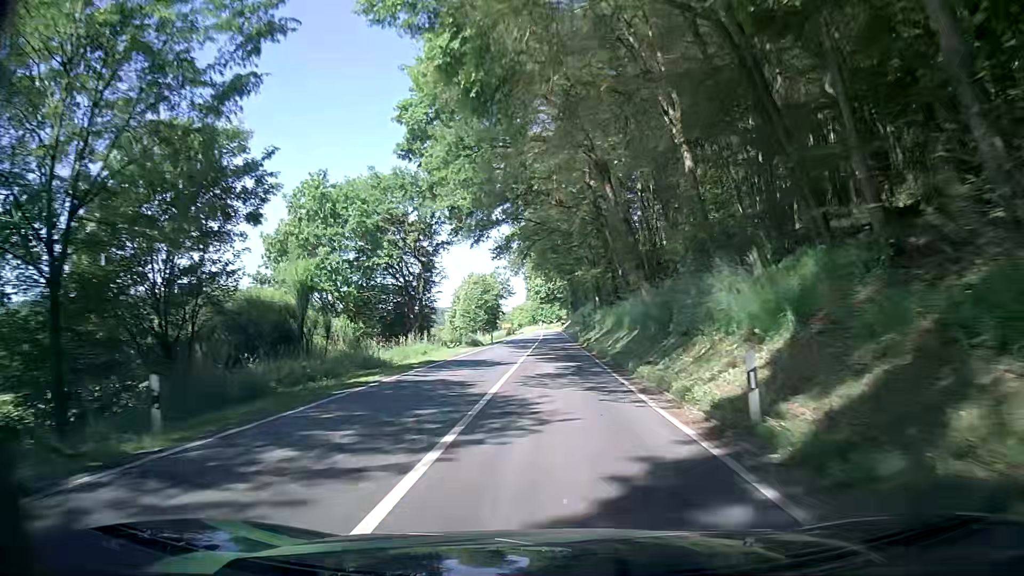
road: secondary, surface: asphalt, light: Day
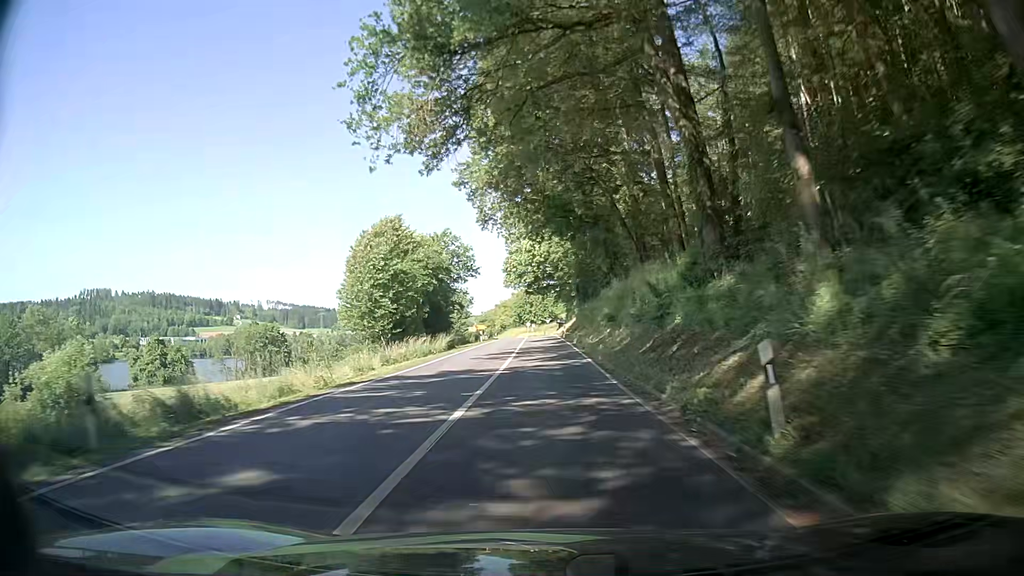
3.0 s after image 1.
(-0.5, +51.0) m; -1°
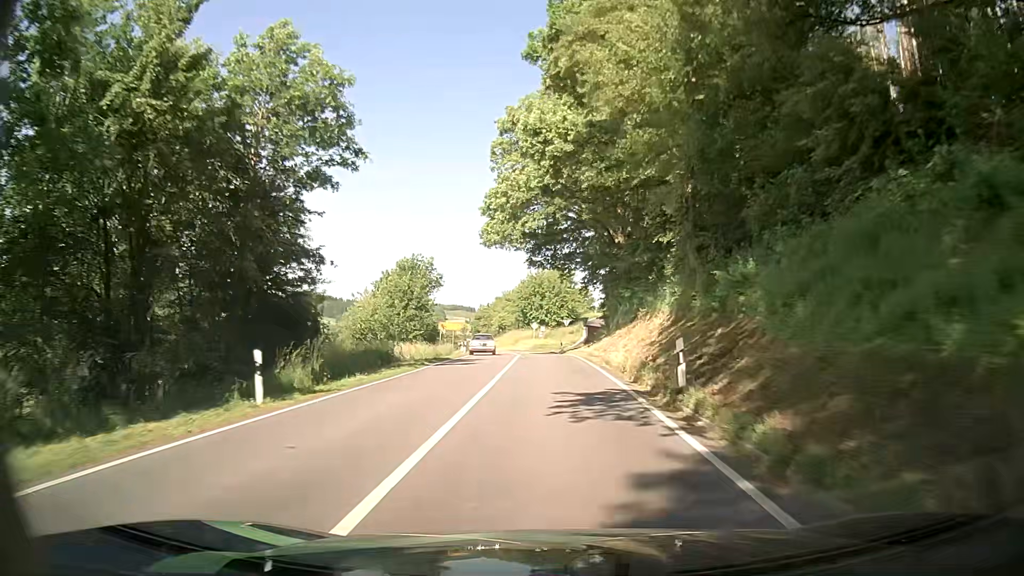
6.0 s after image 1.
(-0.5, +49.7) m; -1°
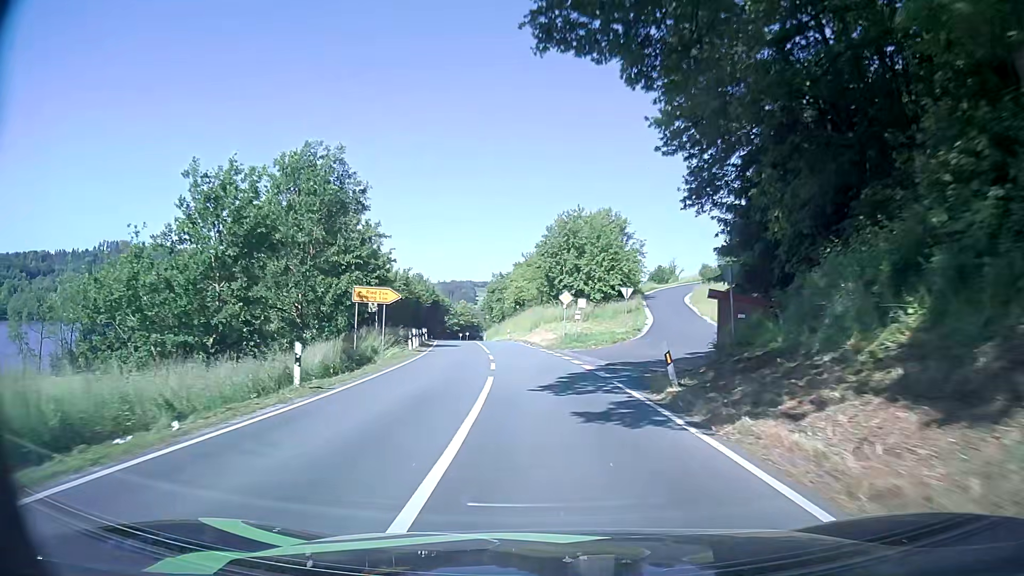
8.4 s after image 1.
(-0.5, +38.2) m; -2°
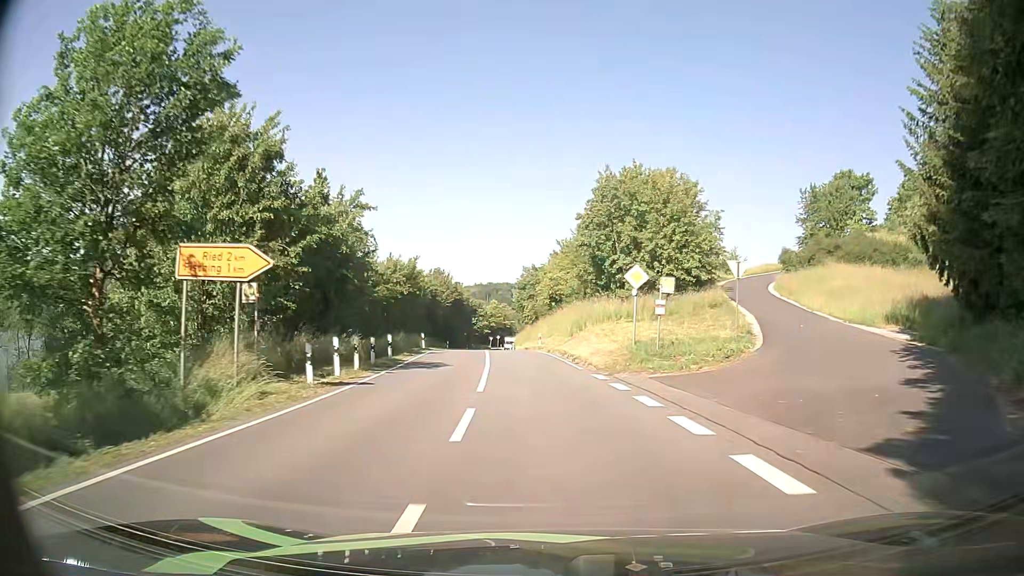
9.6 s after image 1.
(-0.5, +18.2) m; -3°
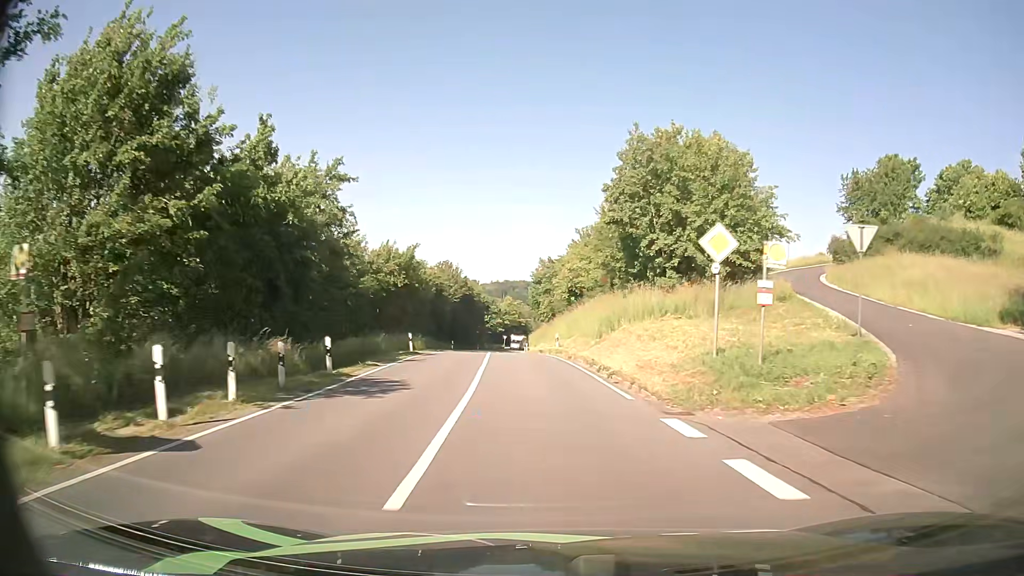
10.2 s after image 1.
(-0.1, +9.1) m; -1°
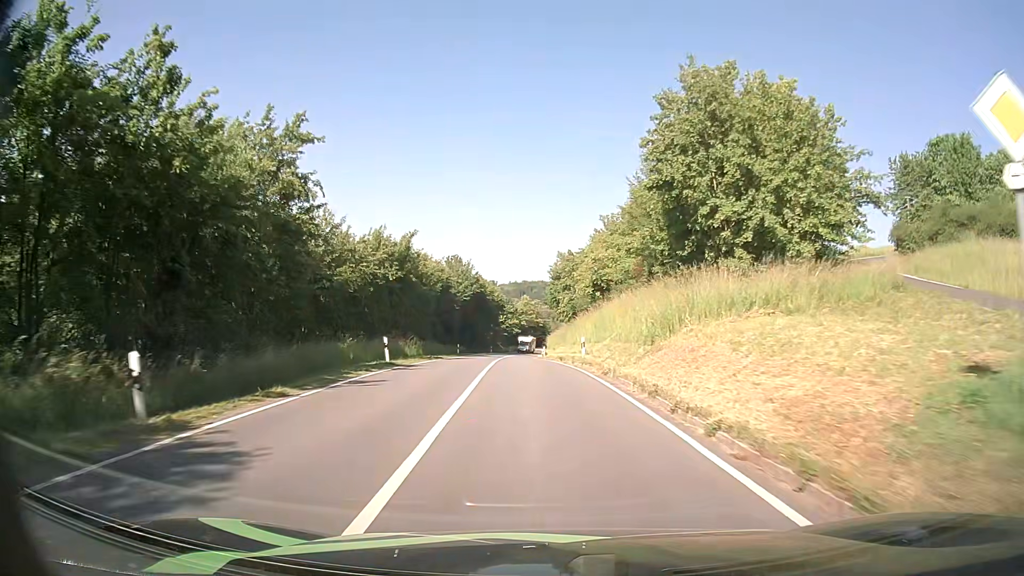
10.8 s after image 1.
(-0.1, +9.1) m; -1°
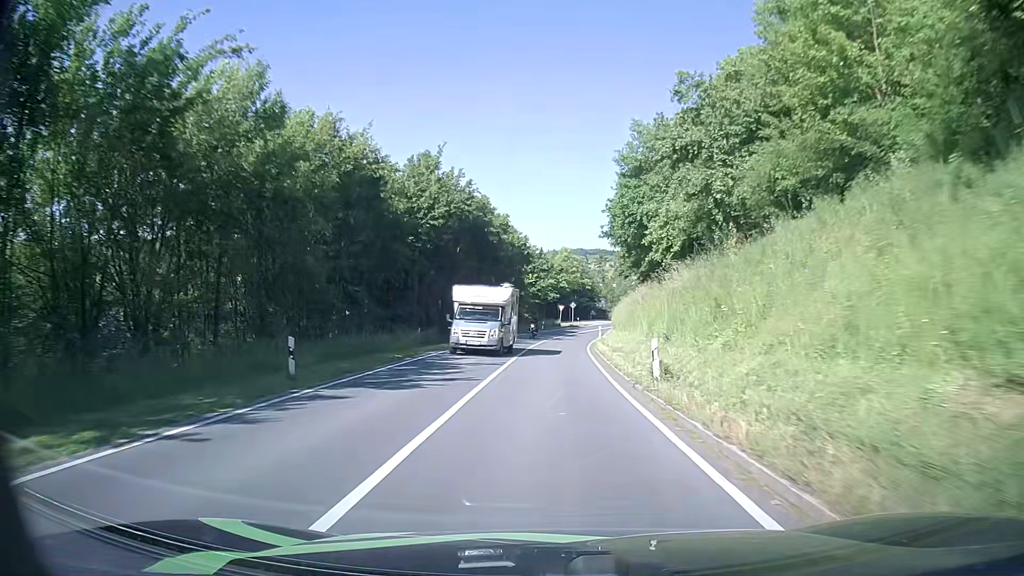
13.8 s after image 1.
(-1.9, +45.5) m; -4°
